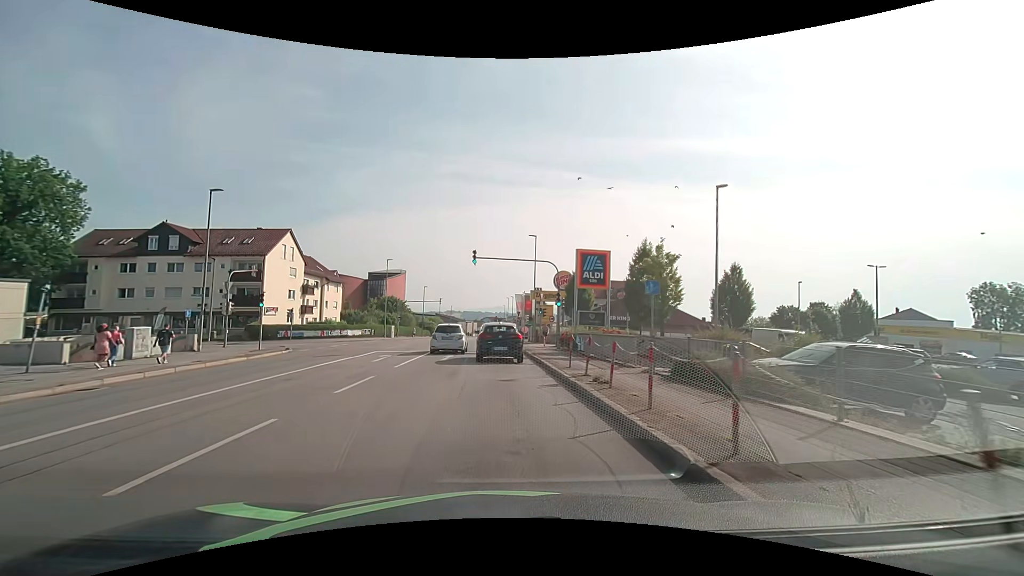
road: tertiary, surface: asphalt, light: Day
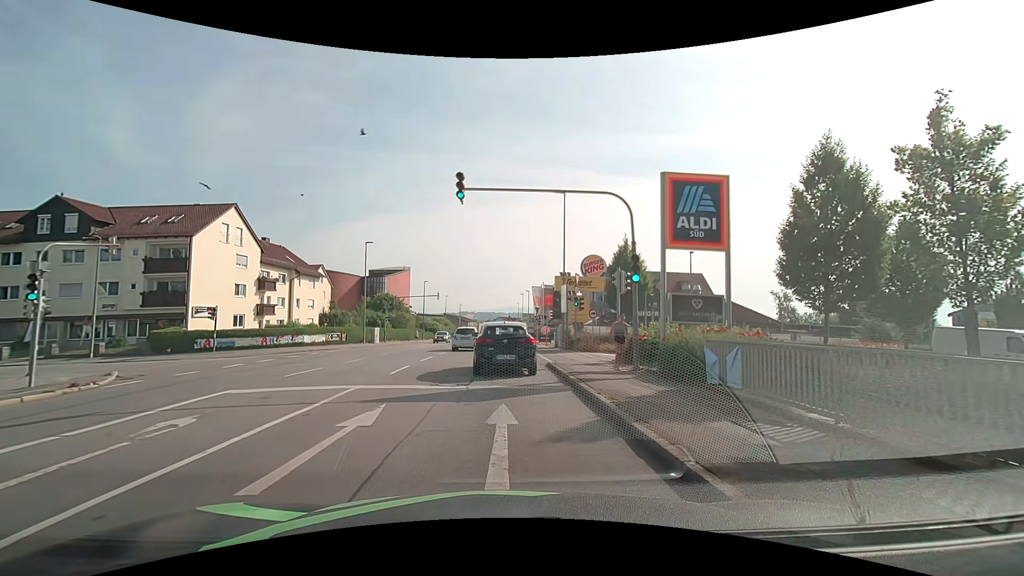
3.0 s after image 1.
(-0.3, +15.1) m; -2°
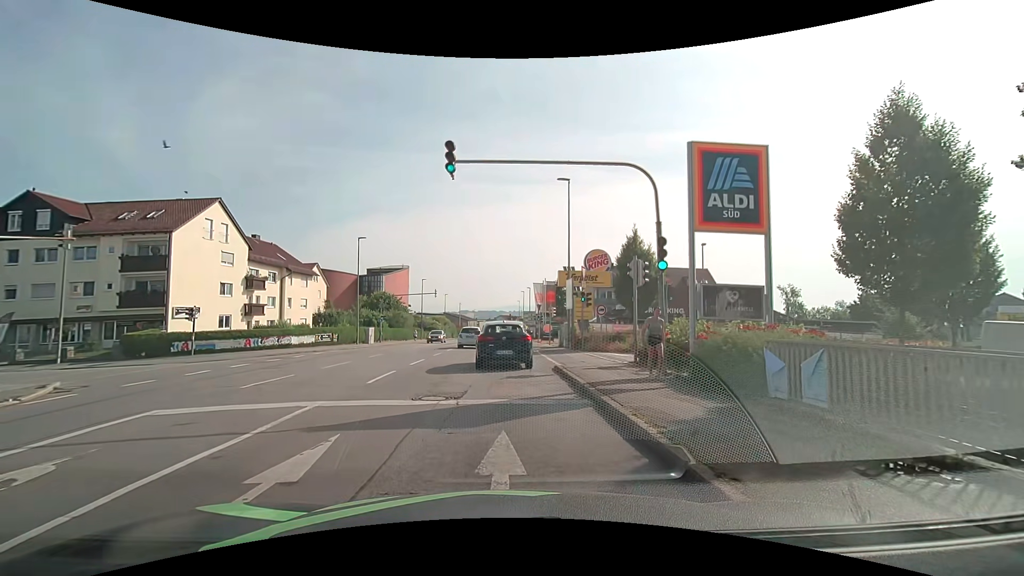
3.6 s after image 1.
(0.0, +2.5) m; +2°
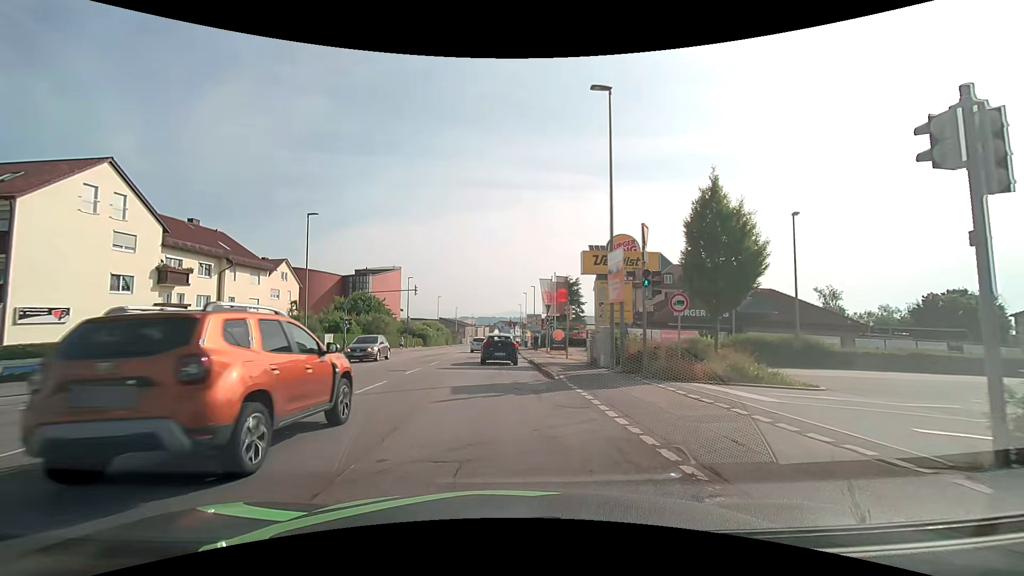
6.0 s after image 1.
(-0.4, +12.6) m; -2°
(0, +10) (0, +20) (0, +30) (0, +40) (0, +50) (-1, +60) (-1, +70) (-1, +80) (-1, +90) (-1, +100) m
